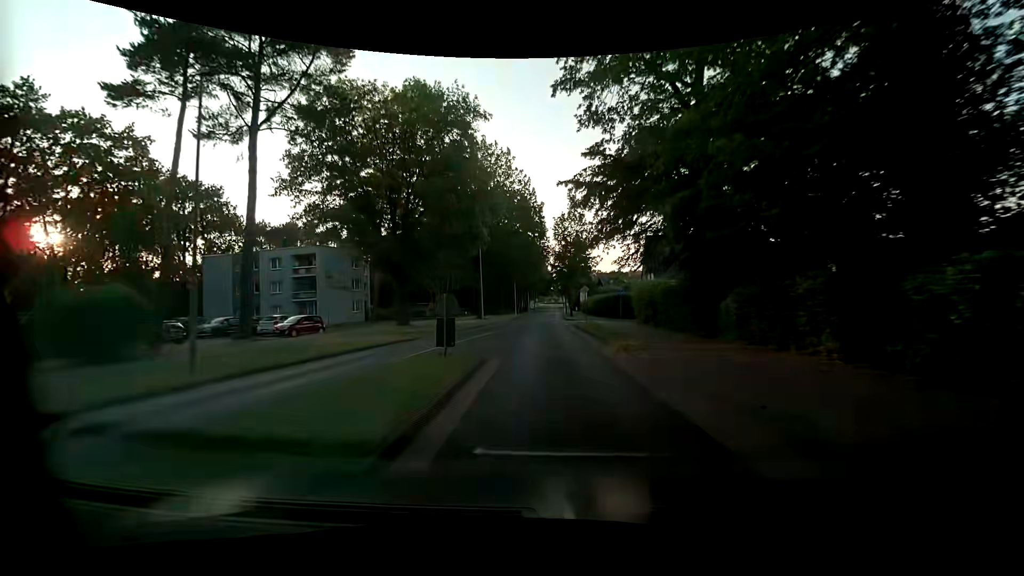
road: tertiary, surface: asphalt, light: Day
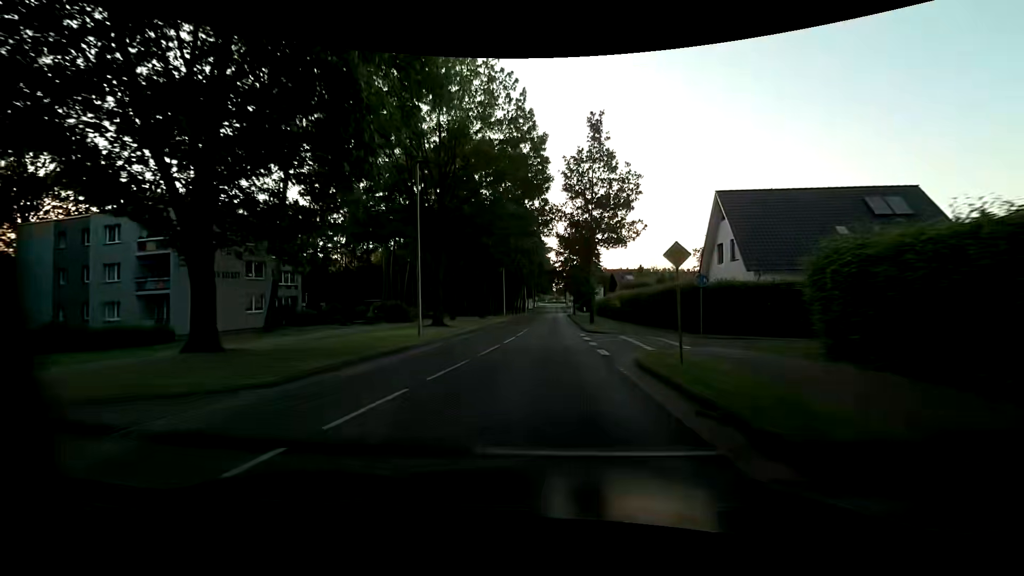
(-0.1, +23.0) m; 0°
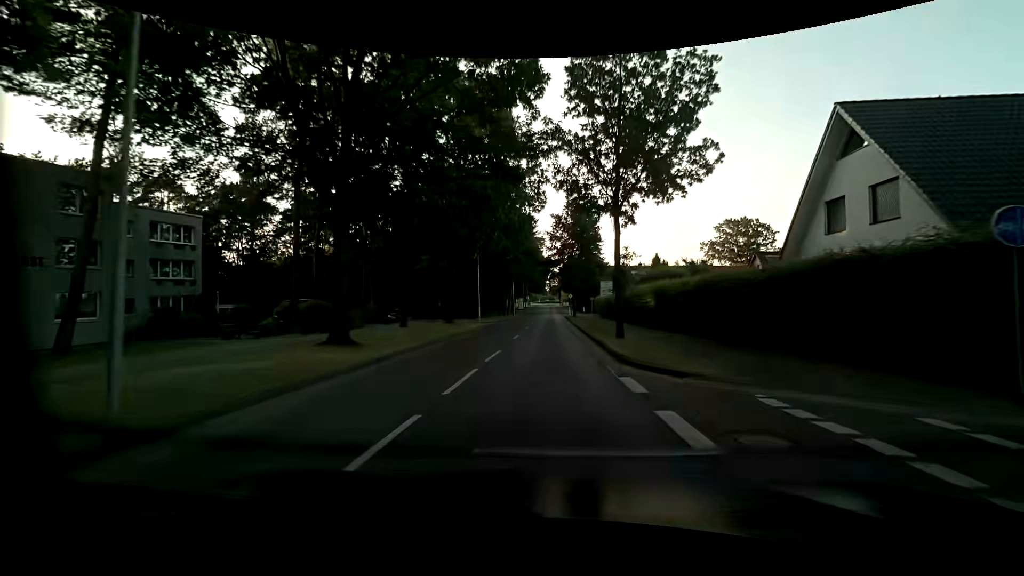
(+0.3, +15.3) m; +1°
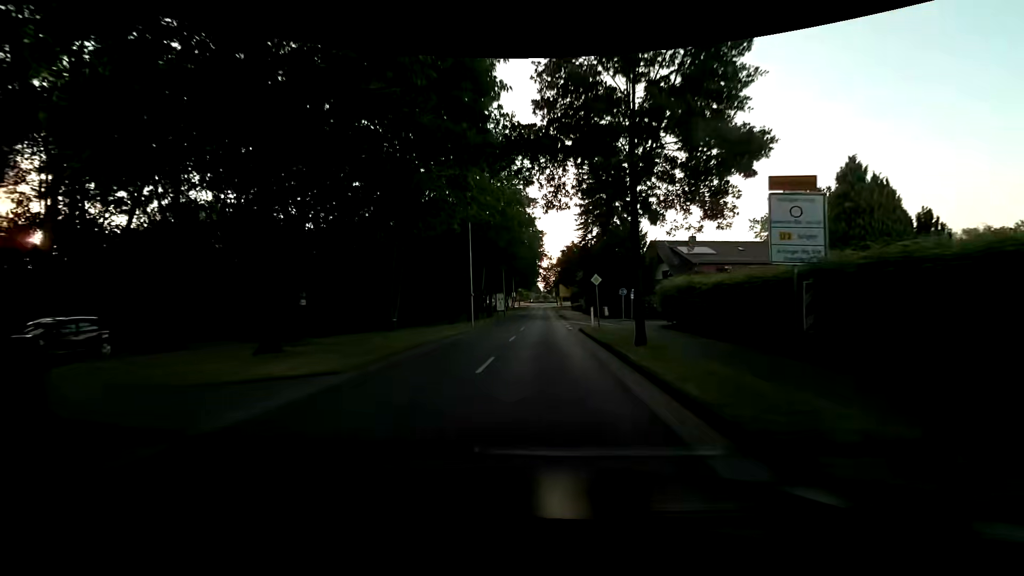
(+0.2, +38.3) m; 0°
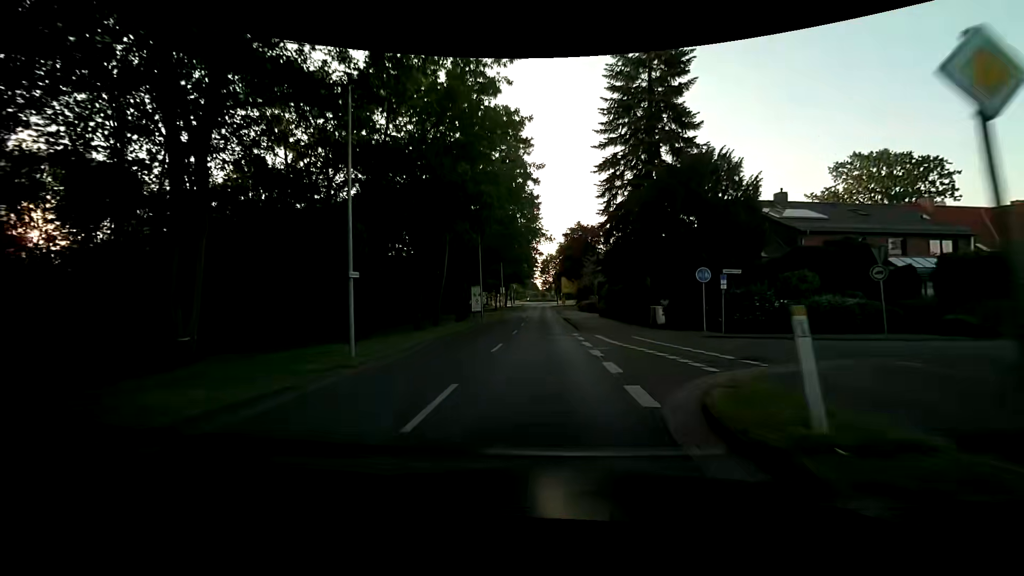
(+0.2, +22.9) m; +1°
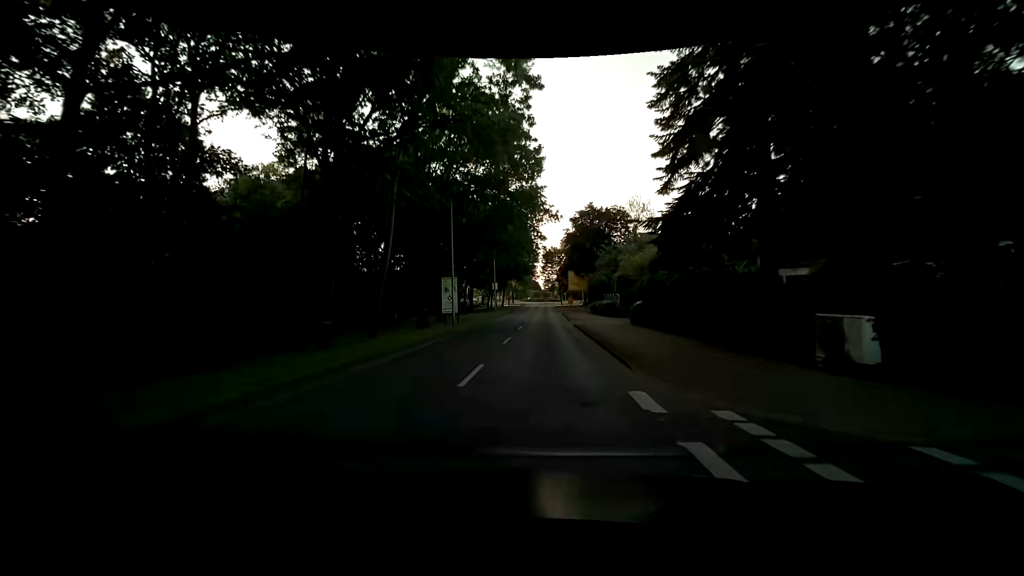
(-0.1, +15.2) m; 0°
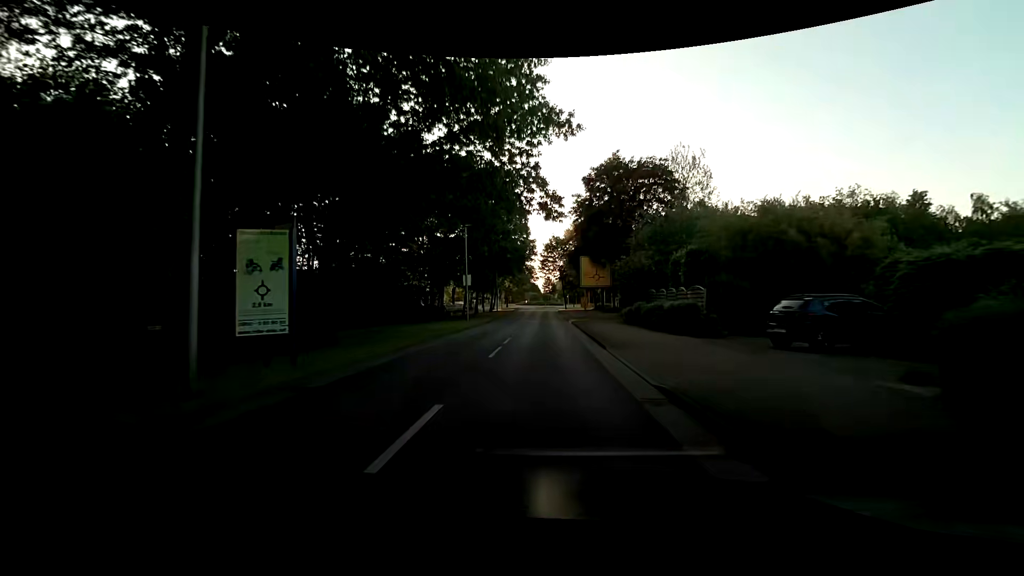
(-0.1, +22.8) m; 0°
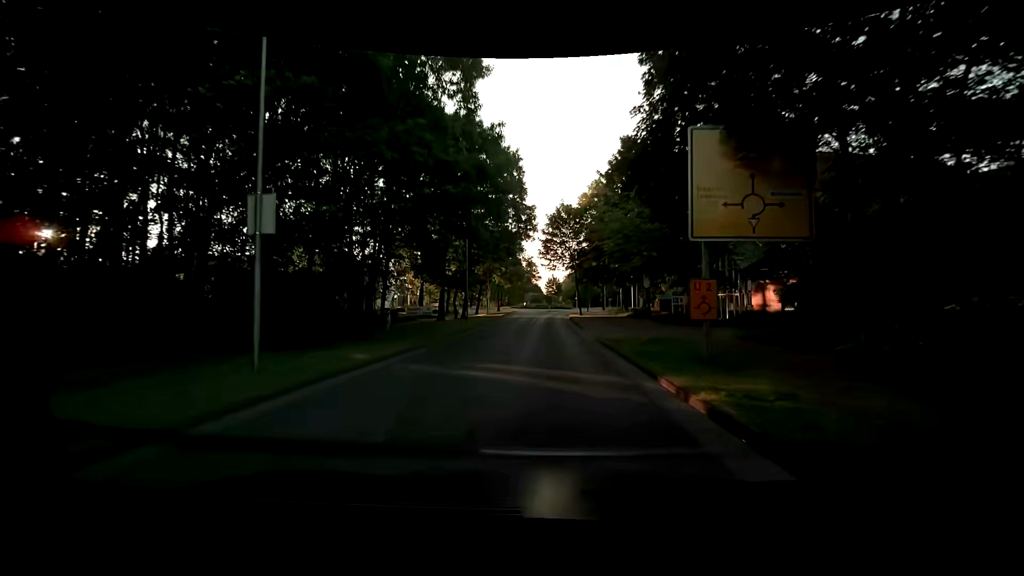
(-0.3, +30.3) m; 0°
